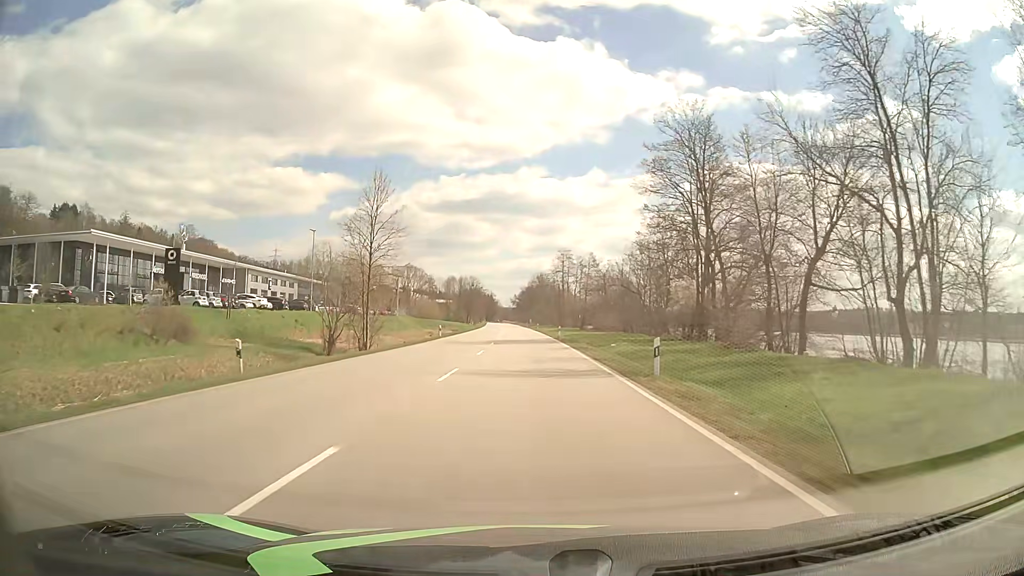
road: primary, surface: asphalt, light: Day
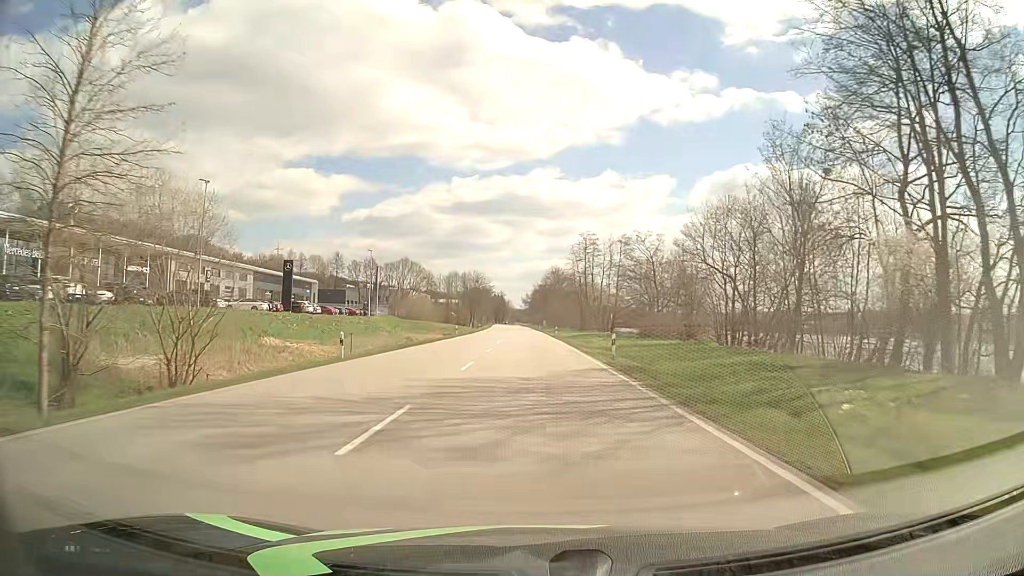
(-0.3, +32.2) m; -1°
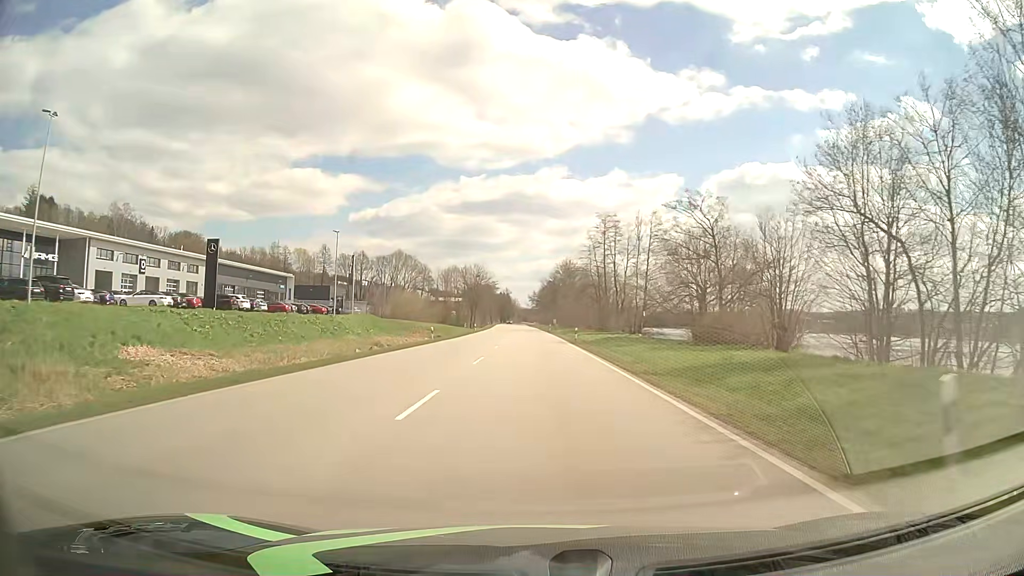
(-0.2, +21.5) m; -1°
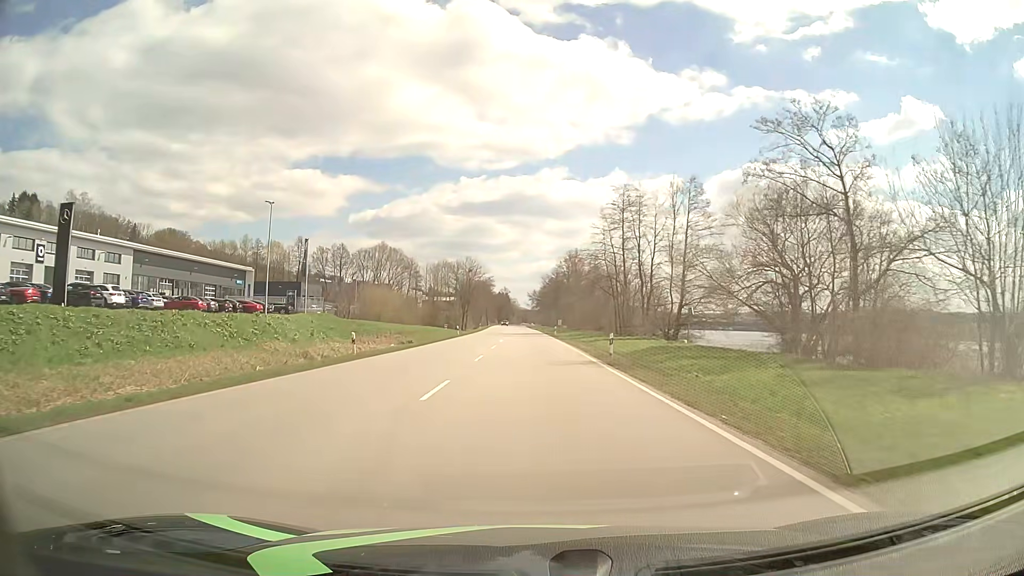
(0.0, +21.5) m; 0°
(0, +10) (0, +20) (0, +30) (0, +40) (0, +50) (0, +60) (0, +70) (-1, +80) (-1, +90) (-1, +100) m
